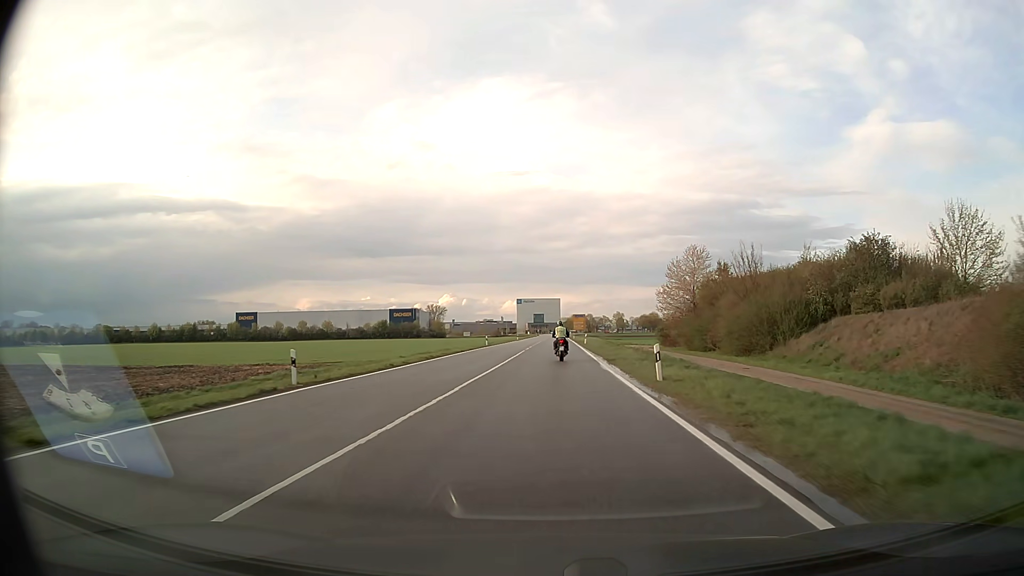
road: secondary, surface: asphalt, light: Day
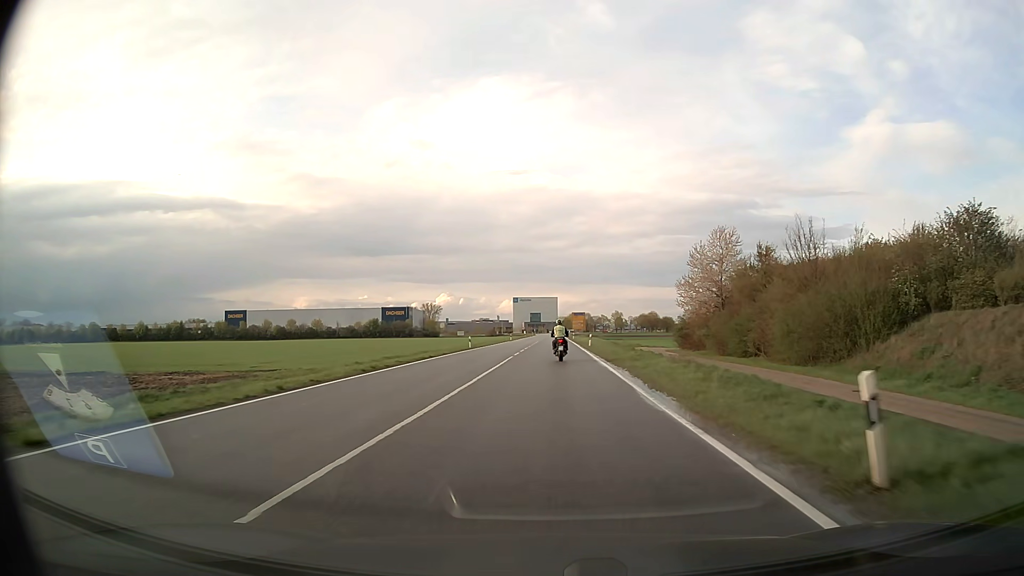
(0.0, +11.9) m; 0°
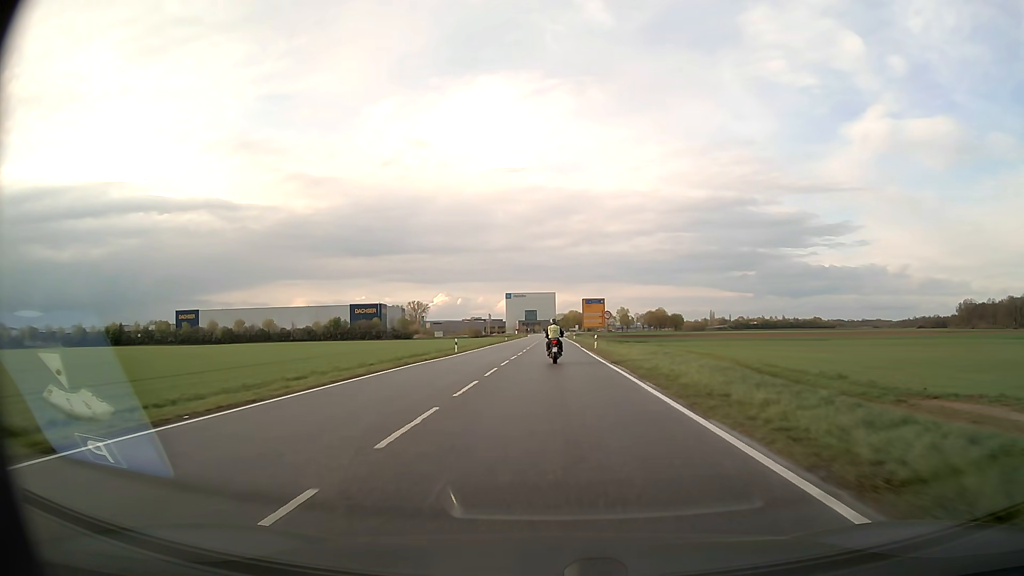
(+0.5, +58.2) m; 0°
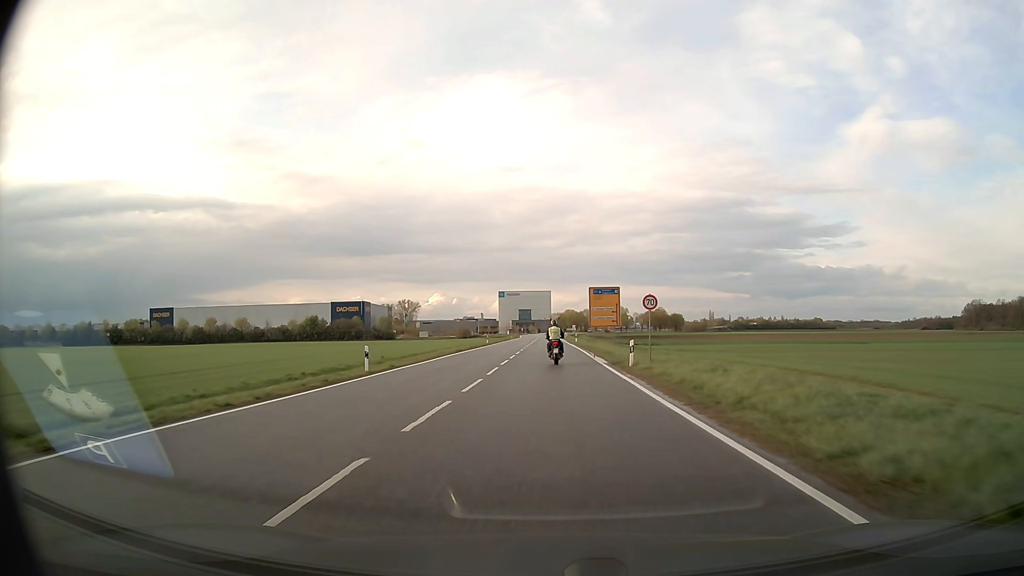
(+0.1, +22.6) m; 0°
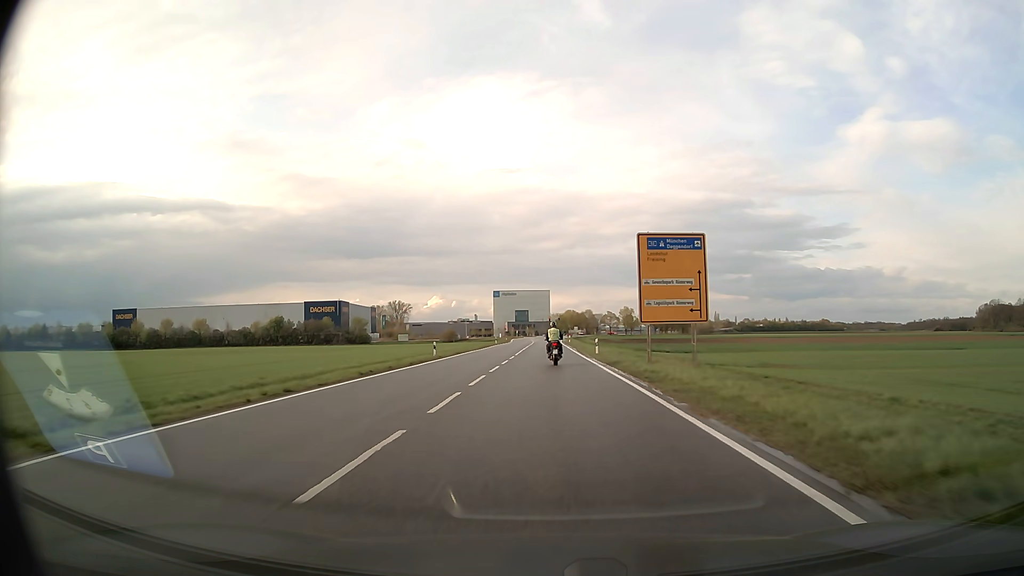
(+0.1, +34.0) m; 0°
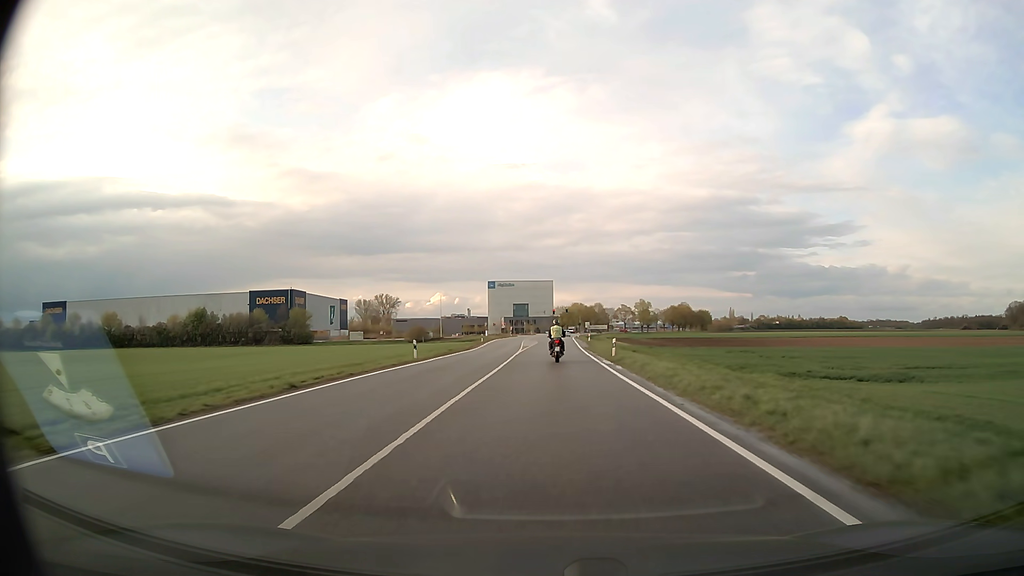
(-0.3, +57.2) m; 0°
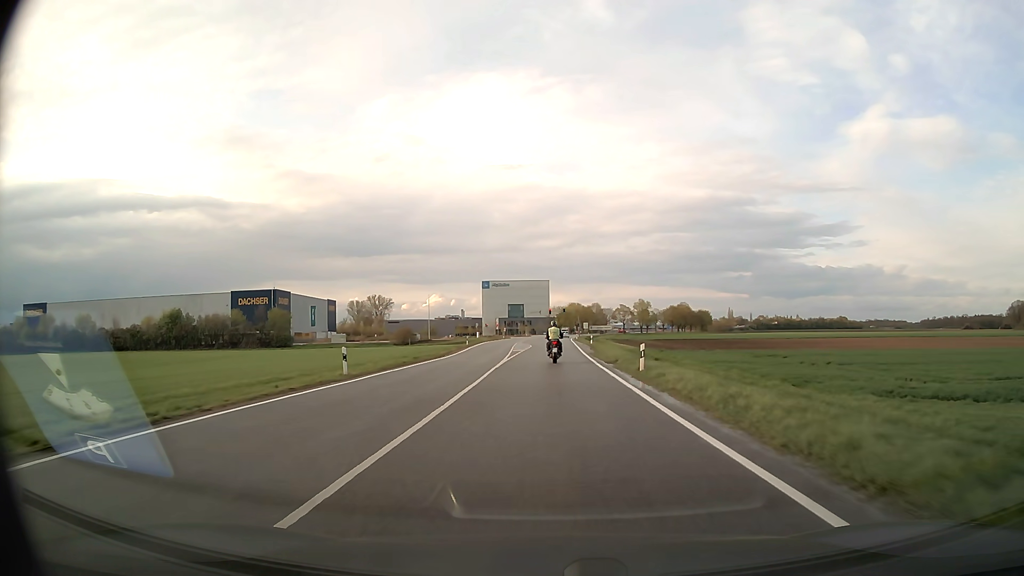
(0.0, +11.3) m; 0°
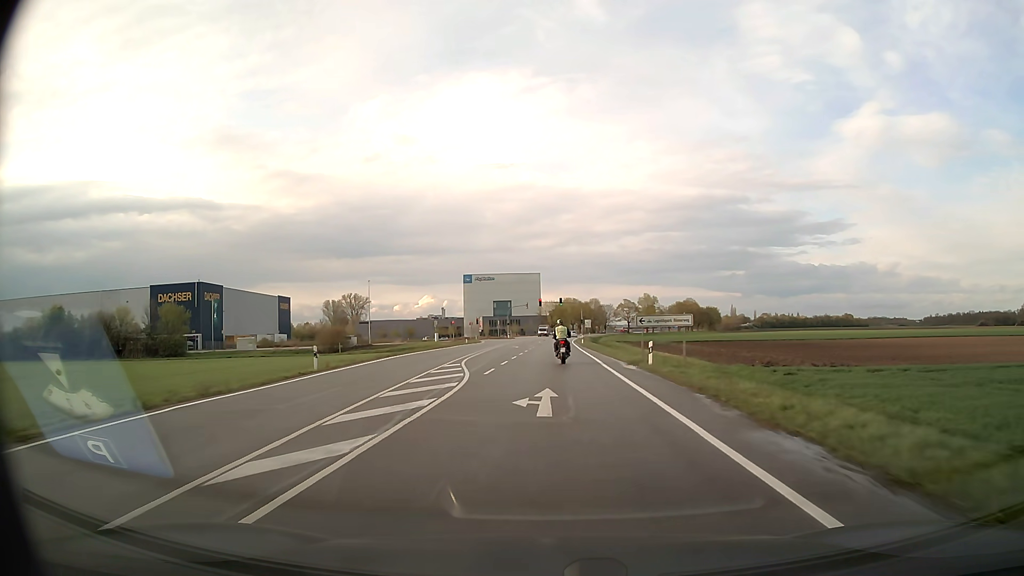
(+0.2, +45.1) m; +1°
(0, +10) (0, +20) (0, +30) (0, +40) (0, +50) (+1, +60) (+1, +70) (+1, +80) (+1, +90) (+2, +100) m
